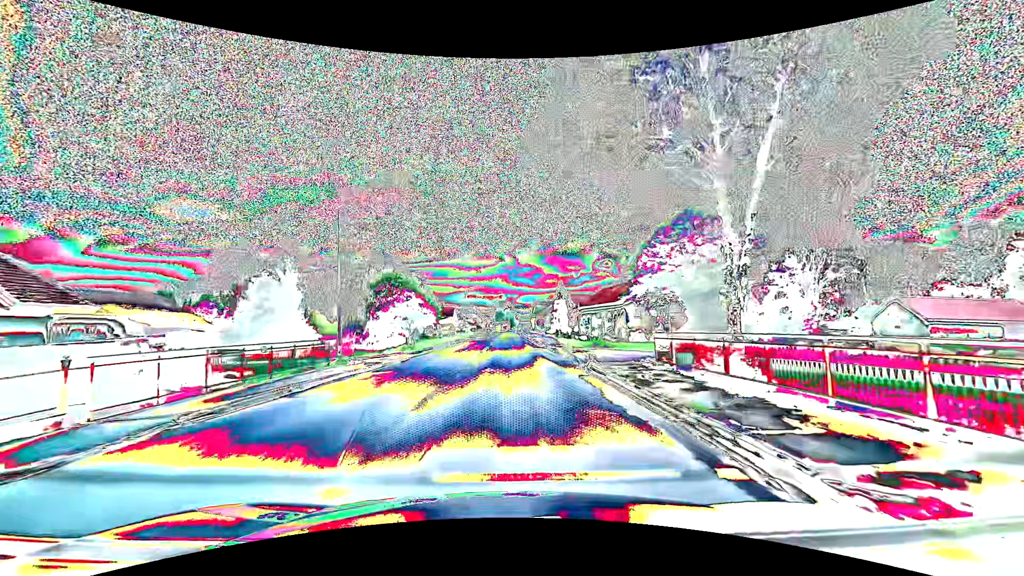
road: primary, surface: asphalt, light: Day
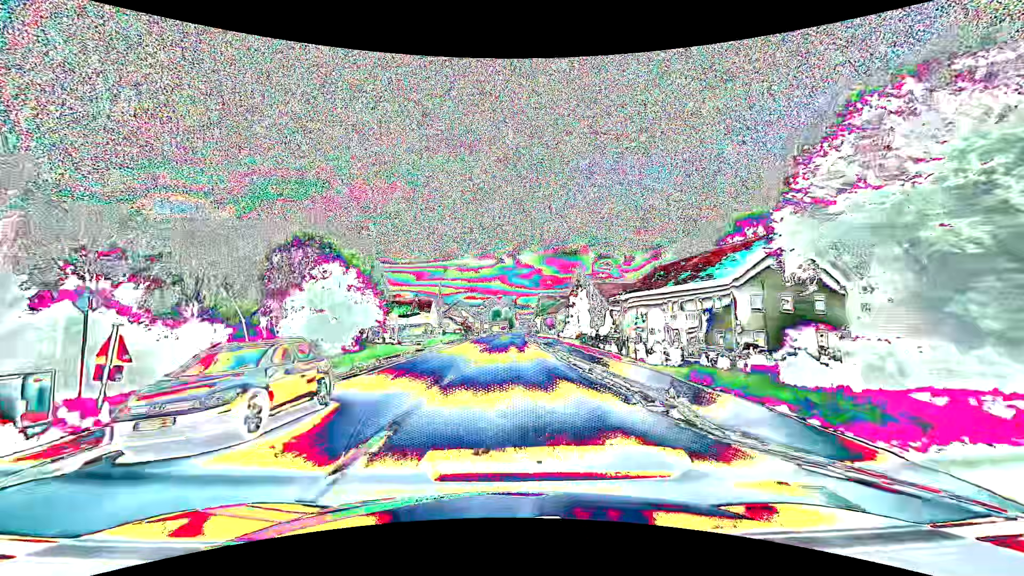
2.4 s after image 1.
(+0.2, +31.6) m; 0°
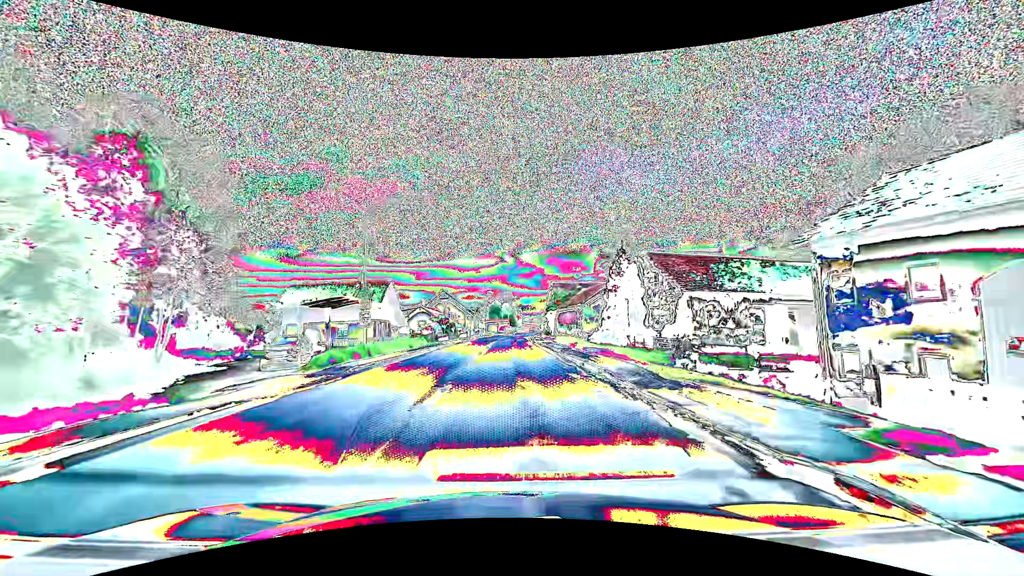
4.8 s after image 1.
(-0.1, +31.6) m; 0°
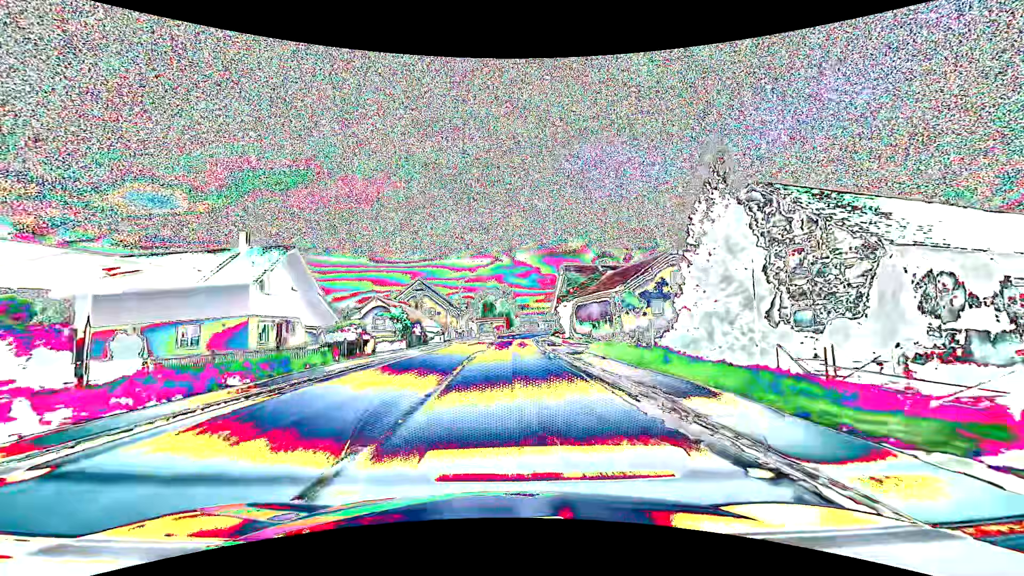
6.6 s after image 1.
(0.0, +23.7) m; 0°
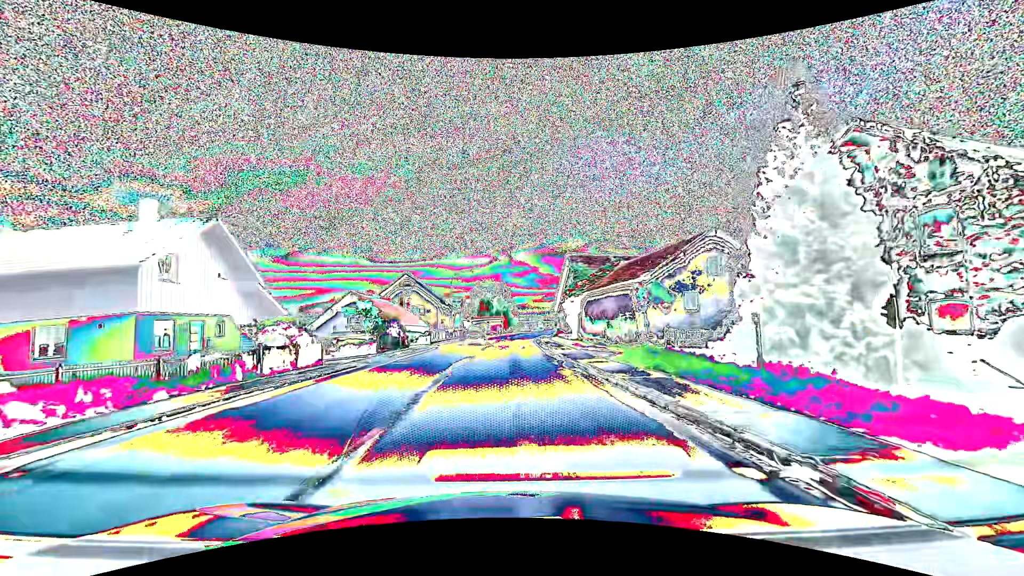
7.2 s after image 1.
(0.0, +7.9) m; 0°
(0, +10) (0, +20) (0, +30) (0, +40) (+1, +50) (+1, +60) (+2, +70) (+3, +80) (+4, +90) (+6, +100) m
